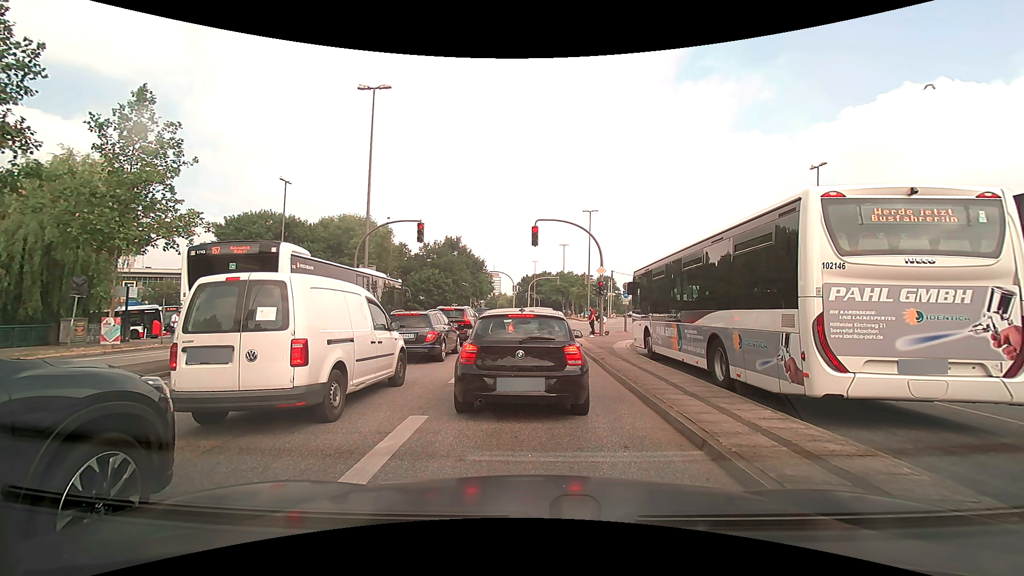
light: Day
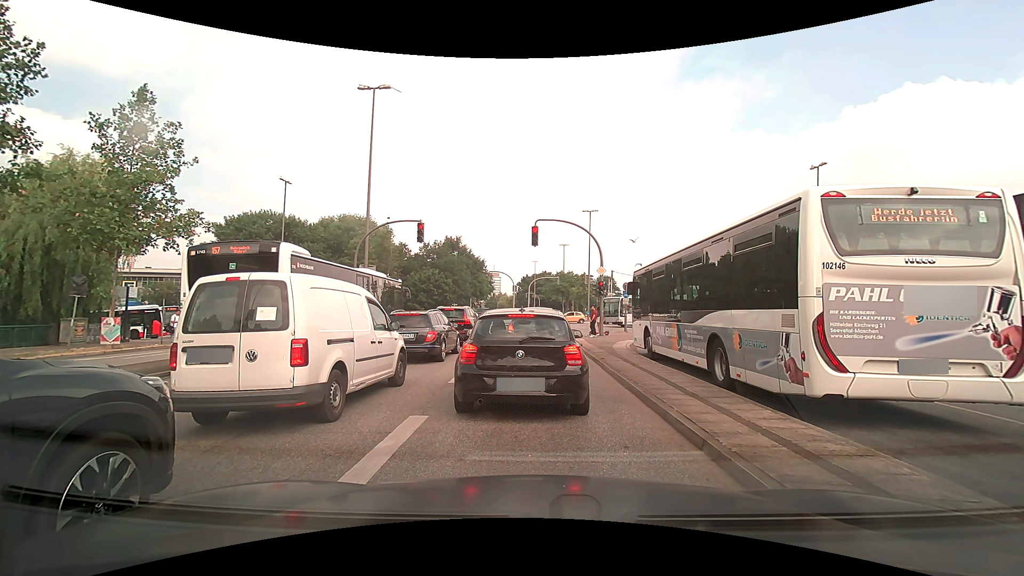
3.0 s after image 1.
(0.0, 0.0) m; 0°
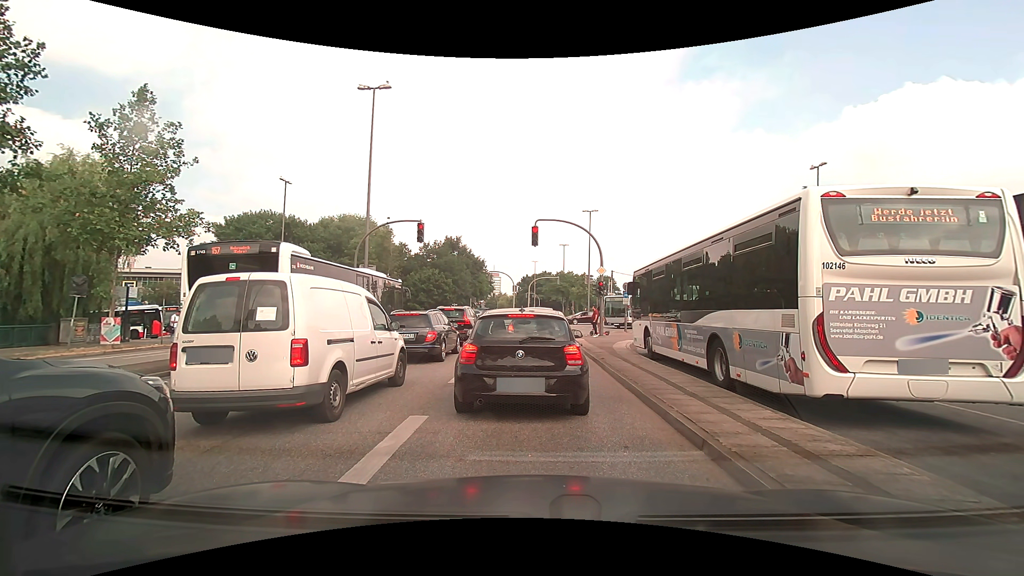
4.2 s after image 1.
(0.0, 0.0) m; 0°
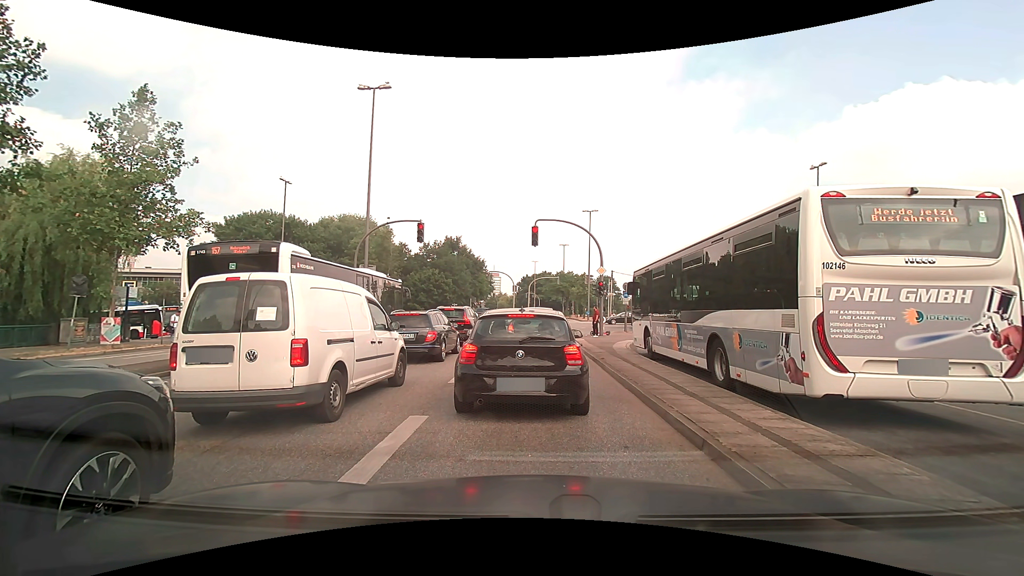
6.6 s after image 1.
(0.0, 0.0) m; 0°
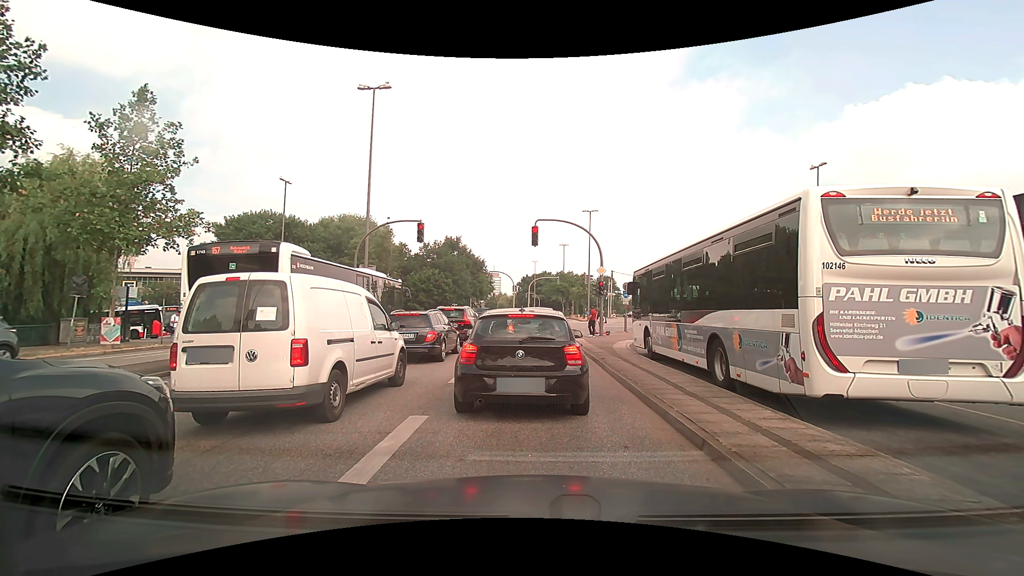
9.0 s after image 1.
(0.0, 0.0) m; 0°
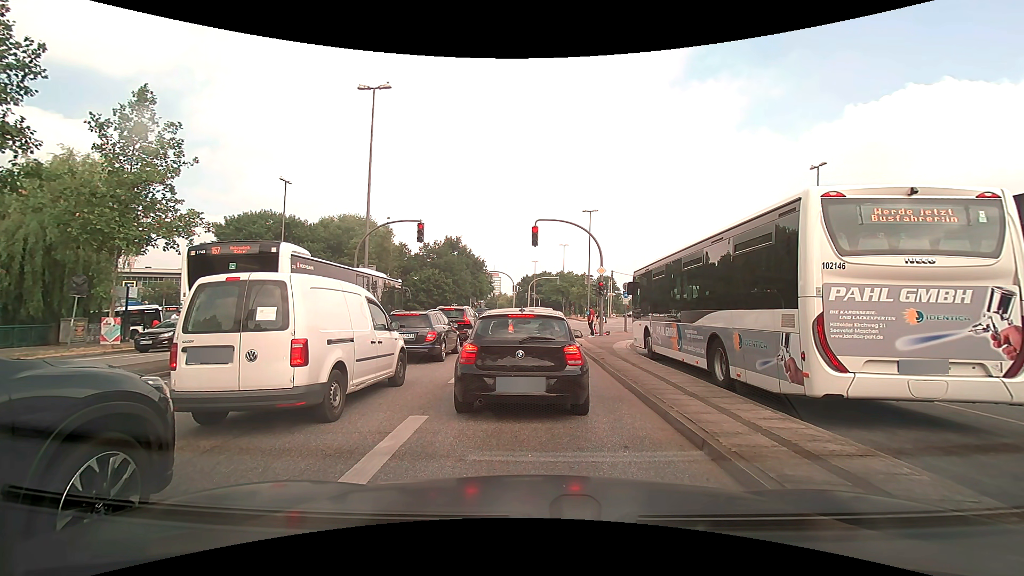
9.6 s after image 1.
(0.0, 0.0) m; 0°
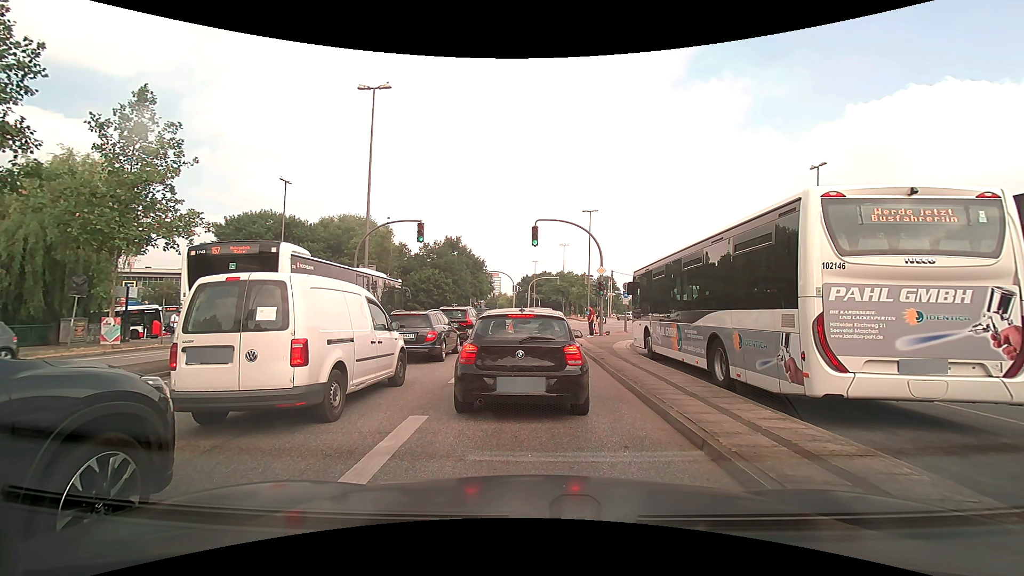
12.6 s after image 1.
(0.0, 0.0) m; 0°
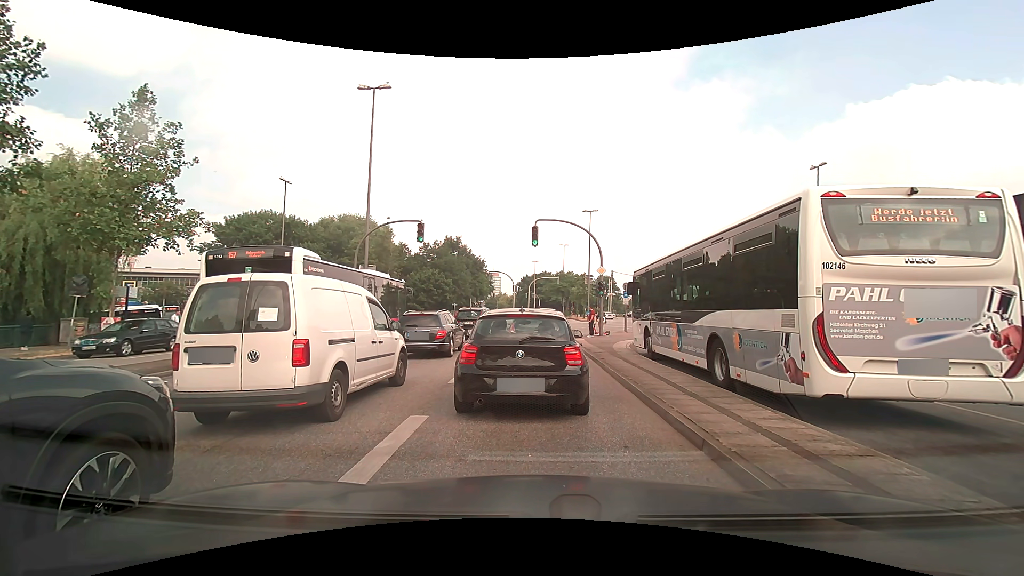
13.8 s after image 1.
(0.0, 0.0) m; 0°
(0, +10) (+1, +20) (+1, +30) (+4, +40) (+8, +49) (+11, +58) (+14, +68) (+16, +78) (+17, +88) (+17, +98) m
